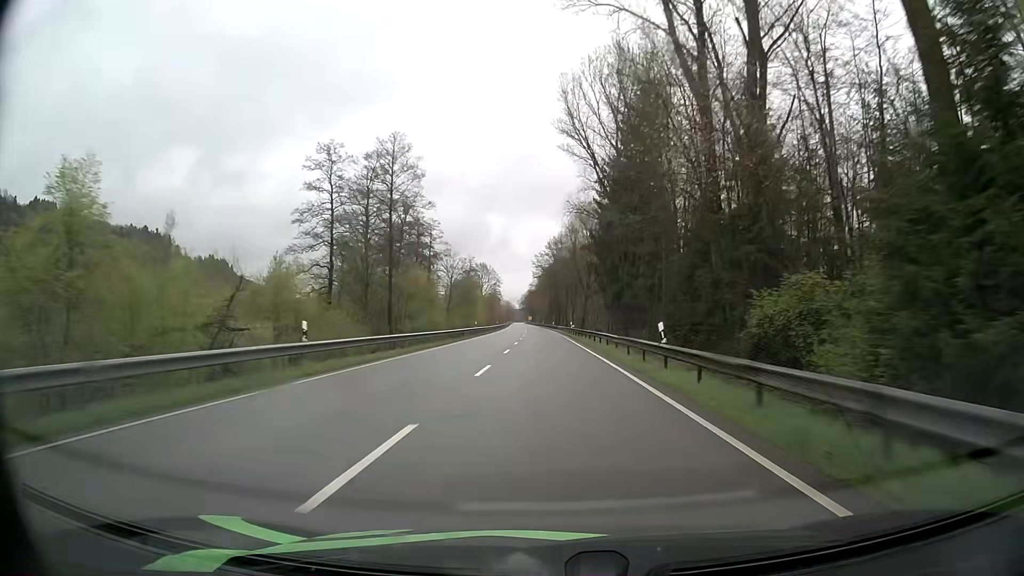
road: primary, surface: asphalt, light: Day
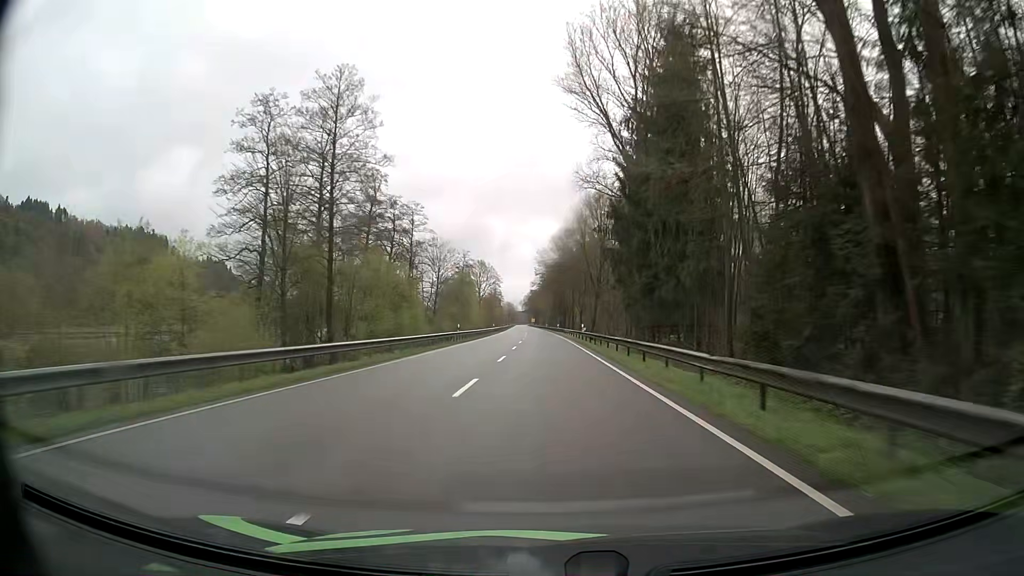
(-0.1, +16.1) m; -1°
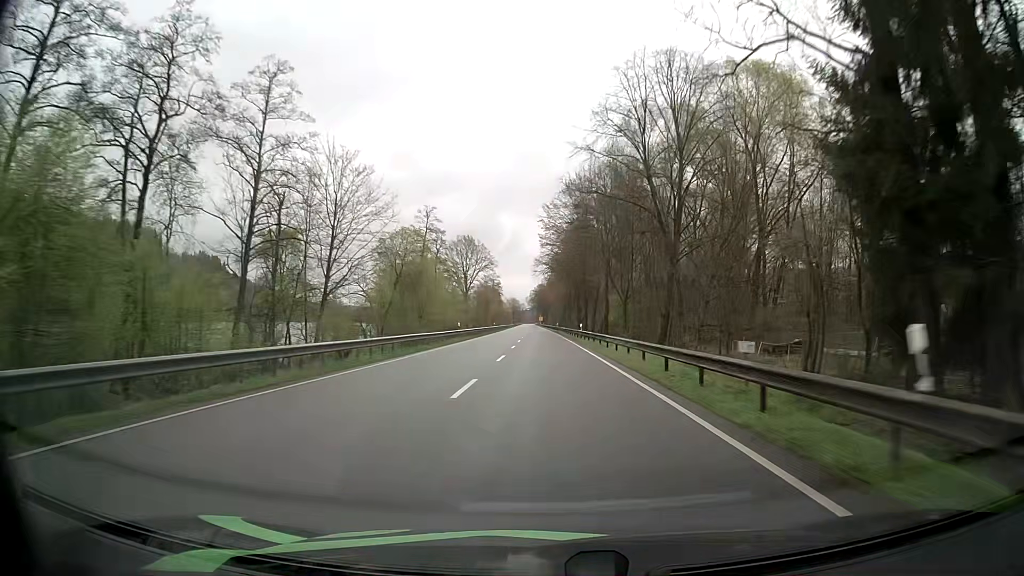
(-0.2, +48.3) m; -1°
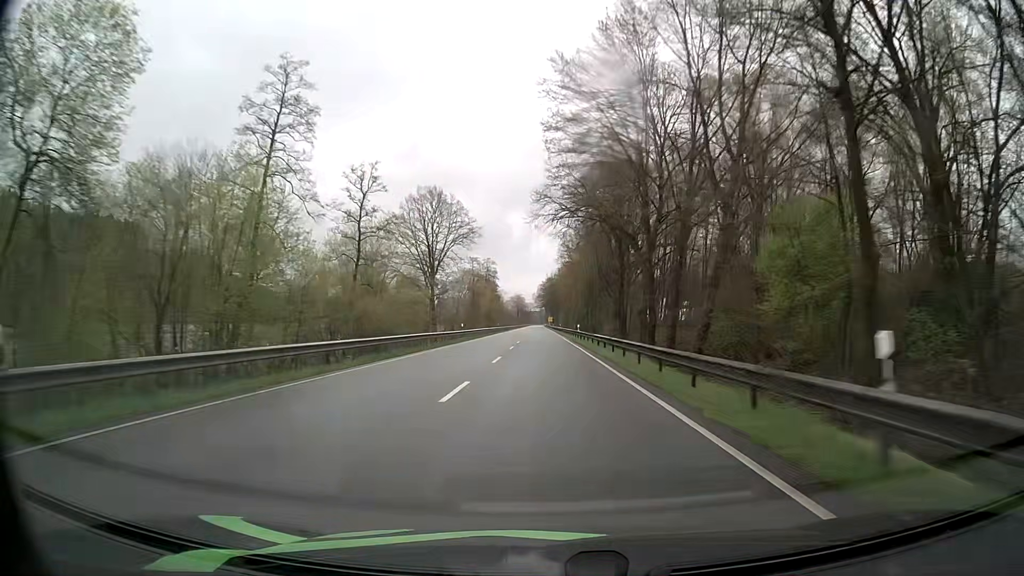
(-0.3, +48.3) m; -1°
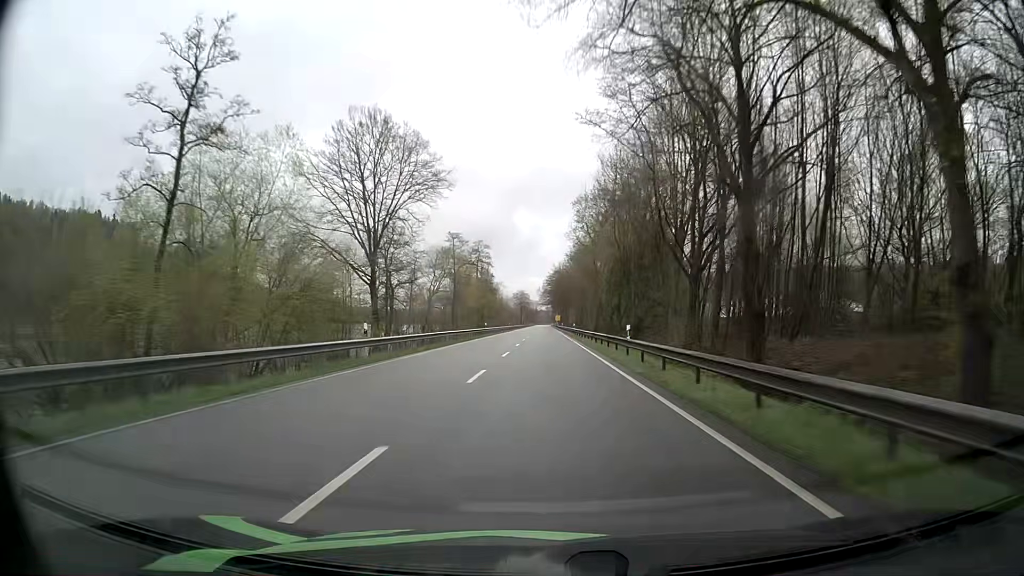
(-0.1, +32.2) m; -1°
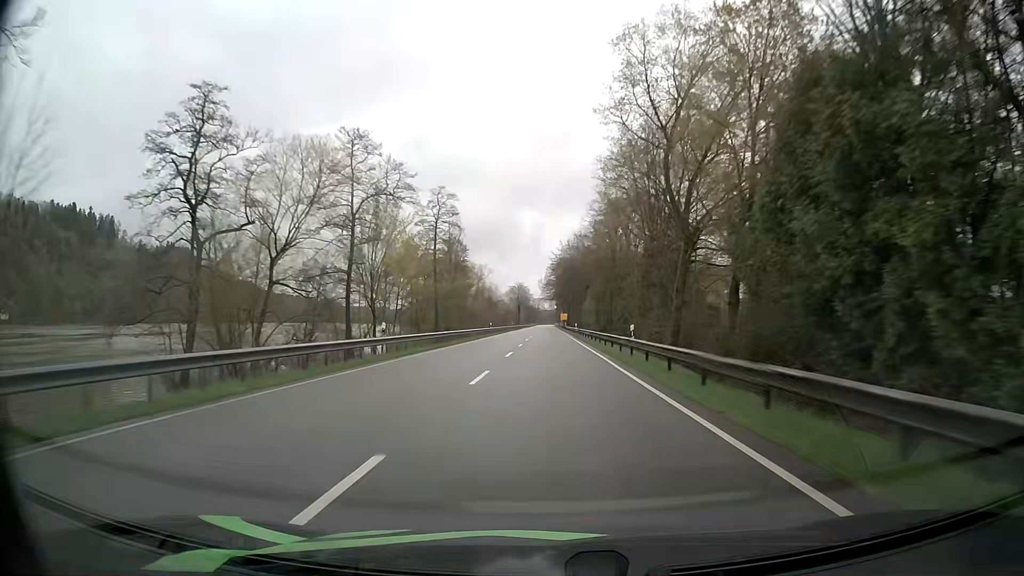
(-0.1, +48.3) m; 0°
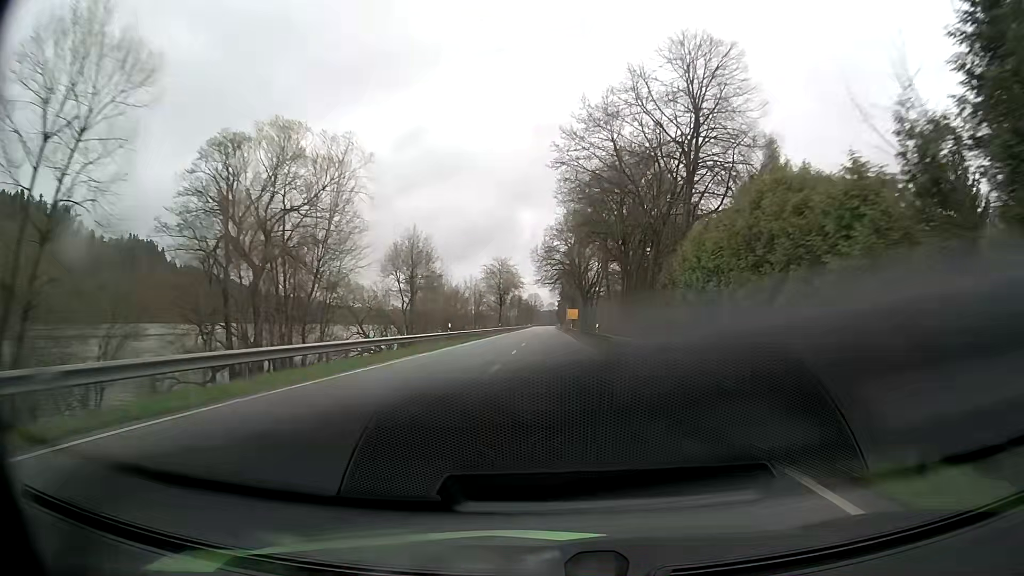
(-0.2, +80.6) m; 0°
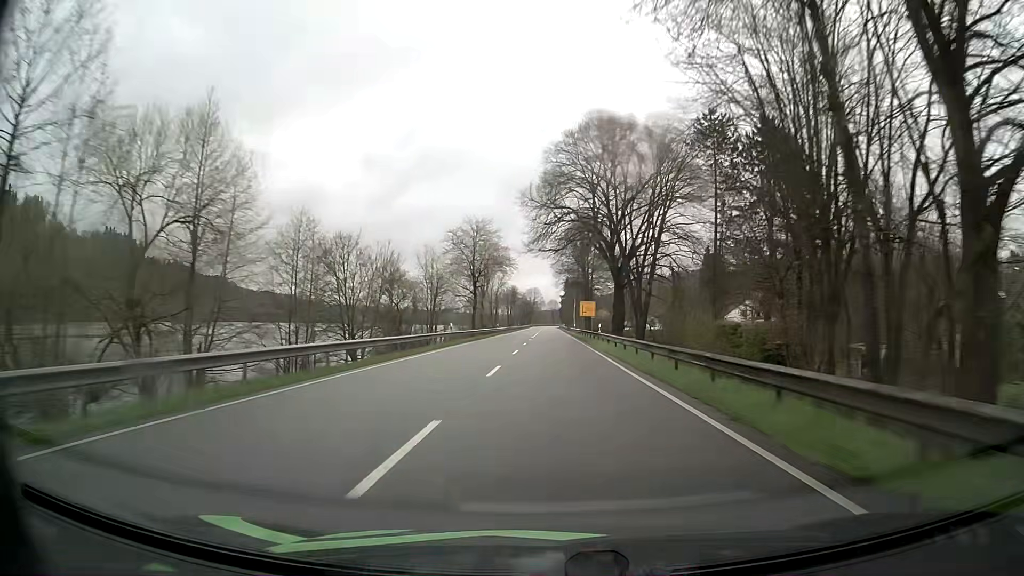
(0.0, +48.3) m; +1°
(0, +10) (0, +20) (0, +30) (0, +40) (0, +50) (0, +60) (0, +70) (0, +80) (0, +90) (-1, +100) m
